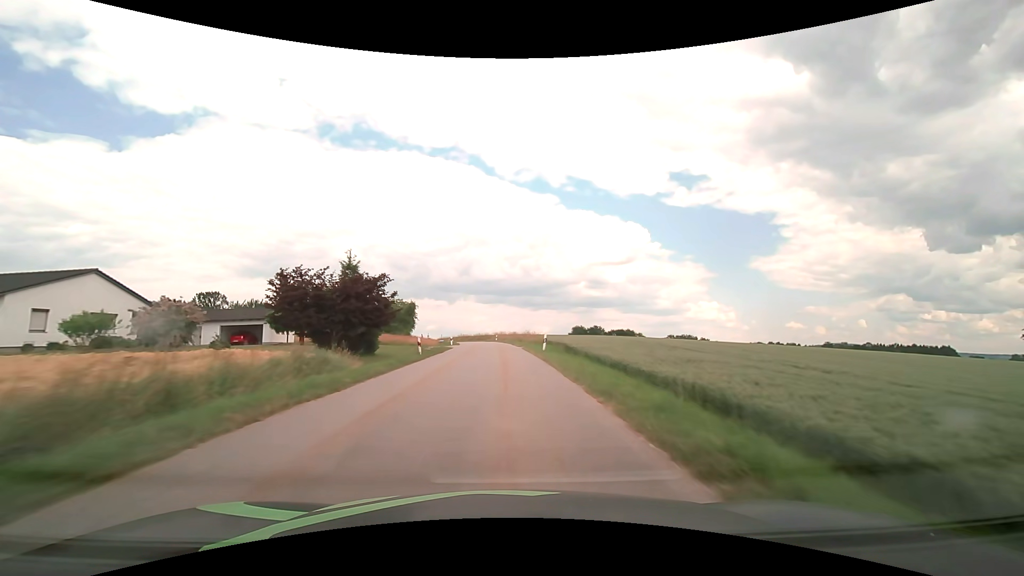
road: tertiary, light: Day
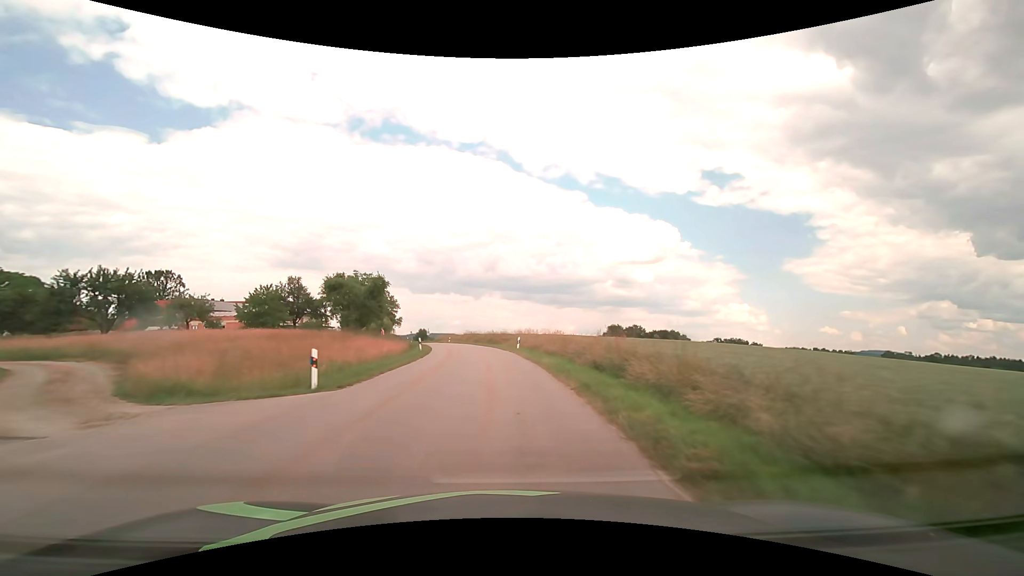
(-0.6, +42.9) m; -3°
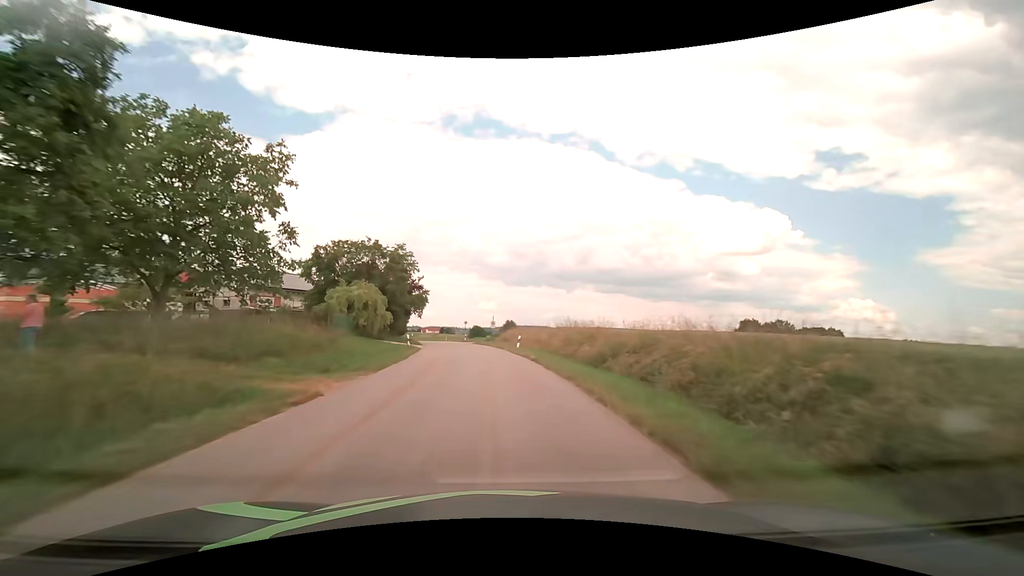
(-4.3, +53.6) m; -10°
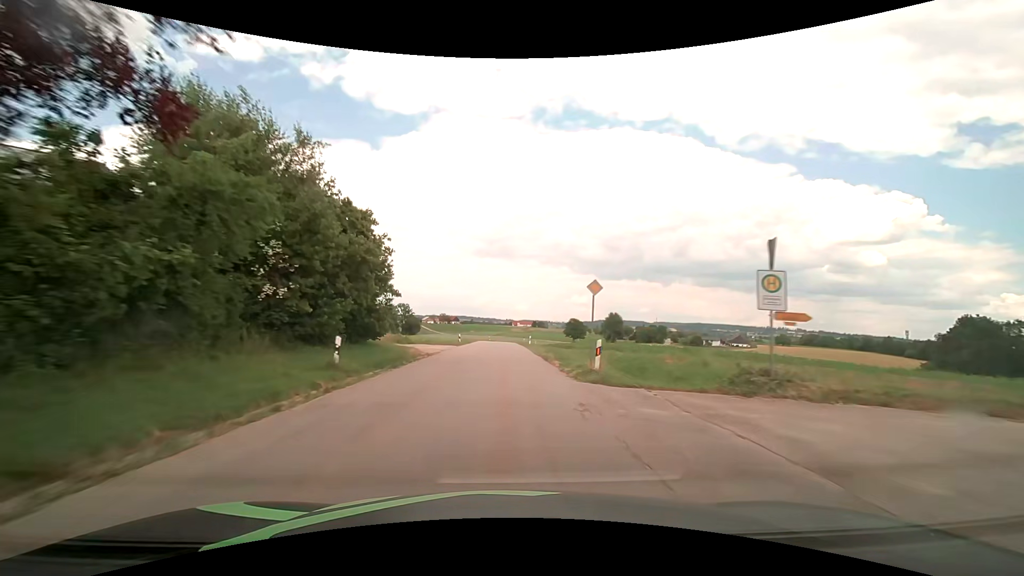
(-5.5, +54.0) m; -11°
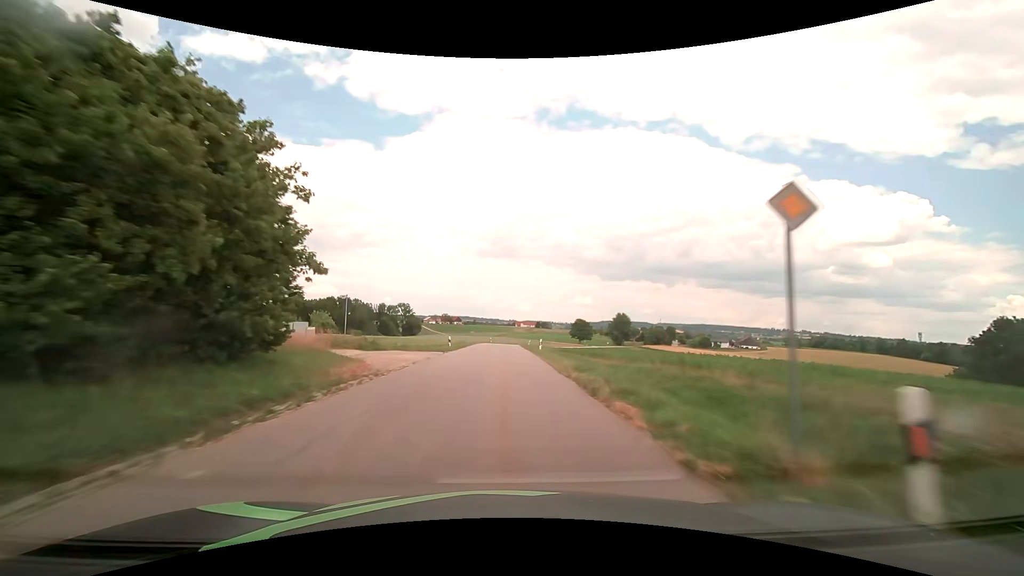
(-0.1, +10.9) m; -1°
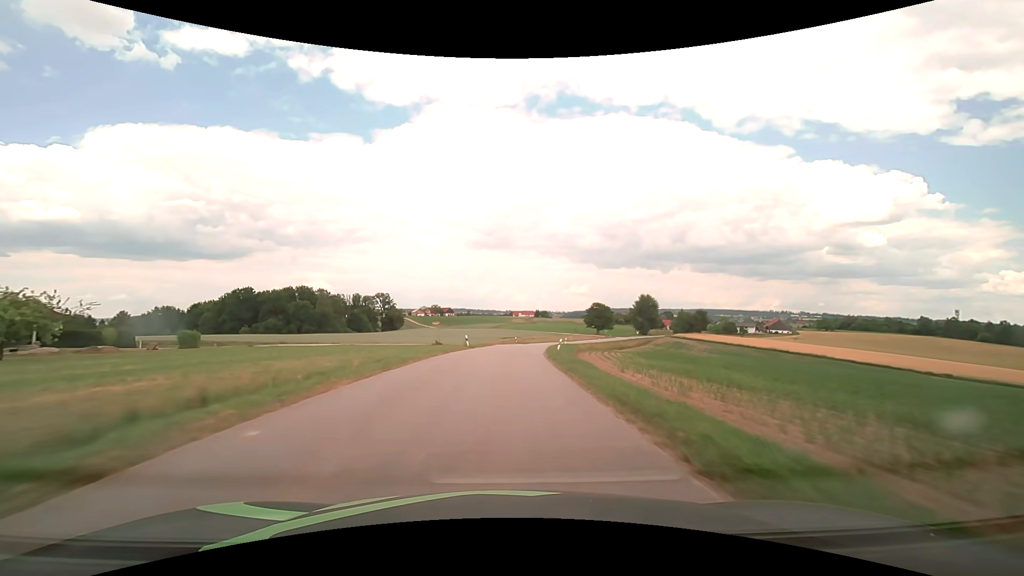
(+0.1, +54.7) m; +1°
(0, +10) (0, +20) (+1, +30) (+1, +40) (+2, +50) (+4, +60) (+5, +70) (+7, +80) (+9, +89) (+12, +99) m
